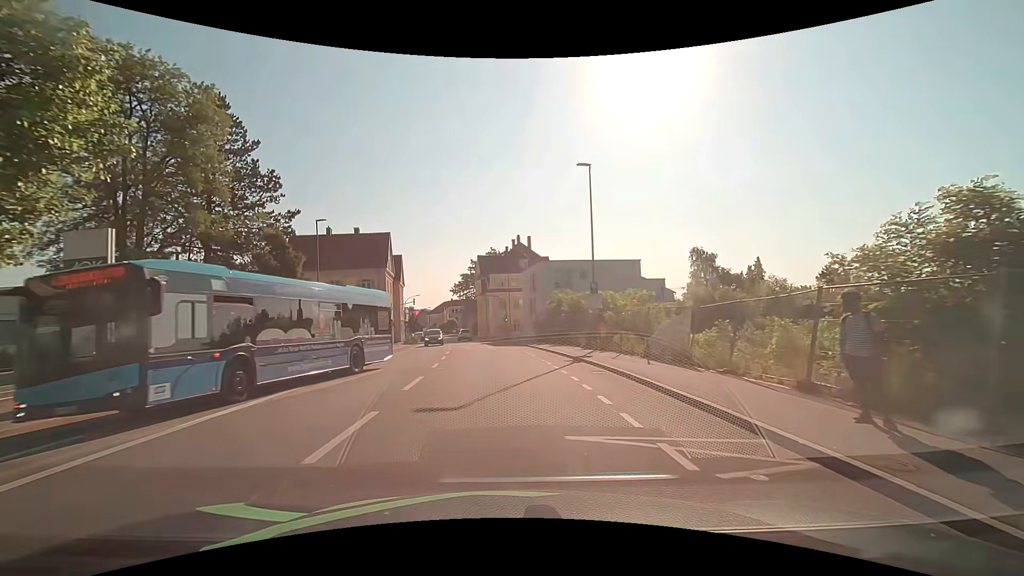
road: tertiary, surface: asphalt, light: Day
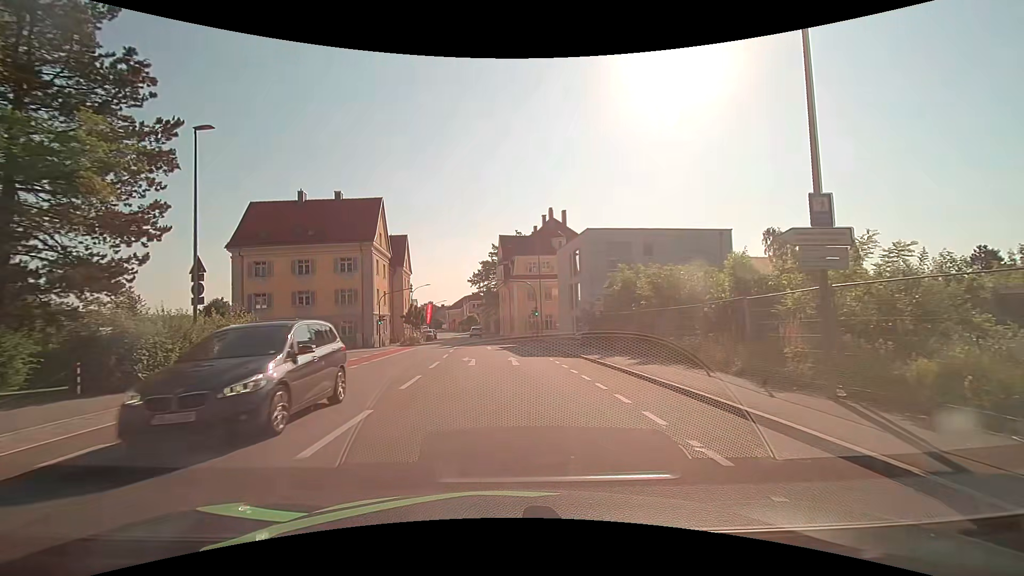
(-0.3, +17.8) m; -2°
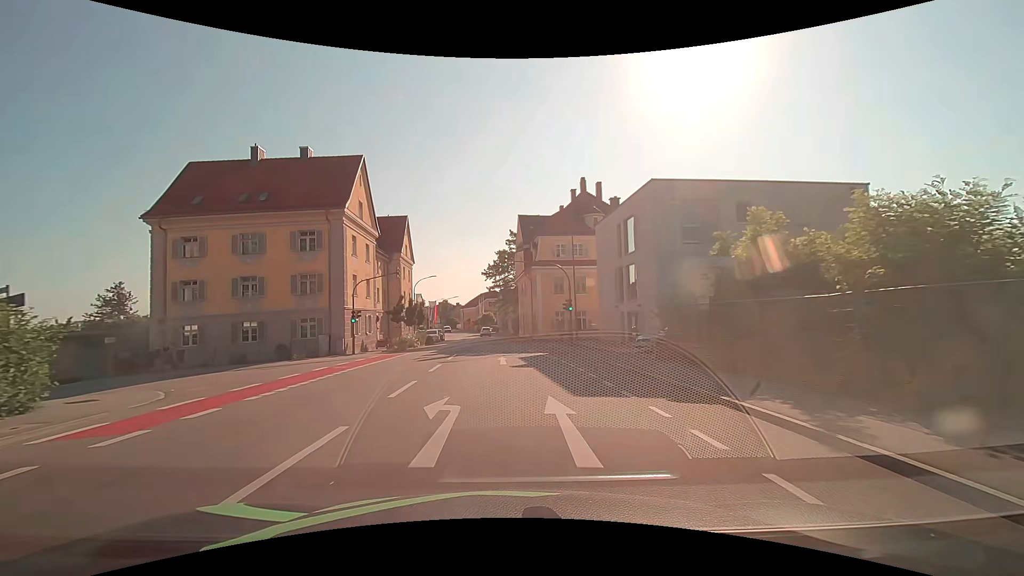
(-0.3, +13.5) m; -2°
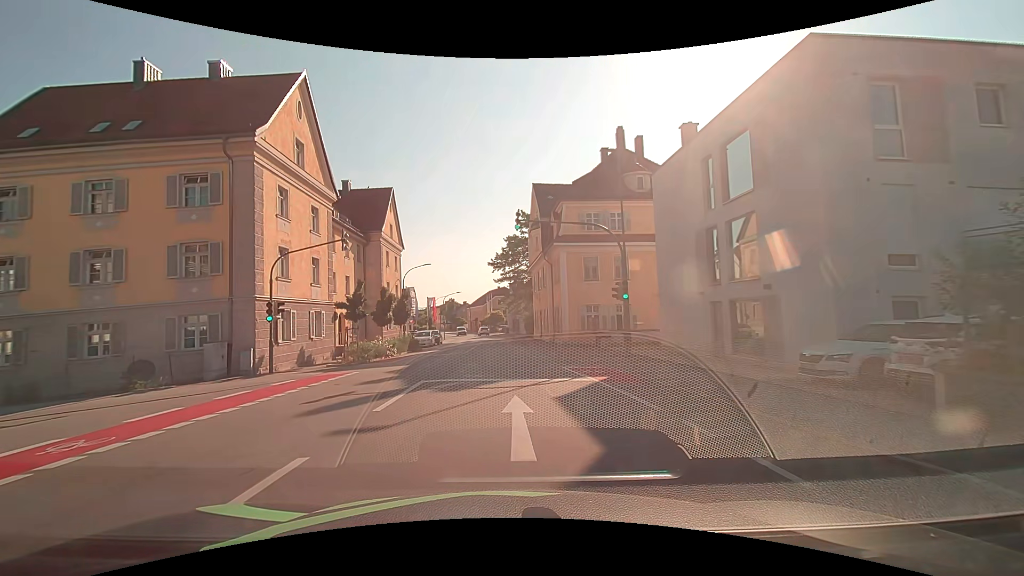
(-0.1, +13.4) m; -1°
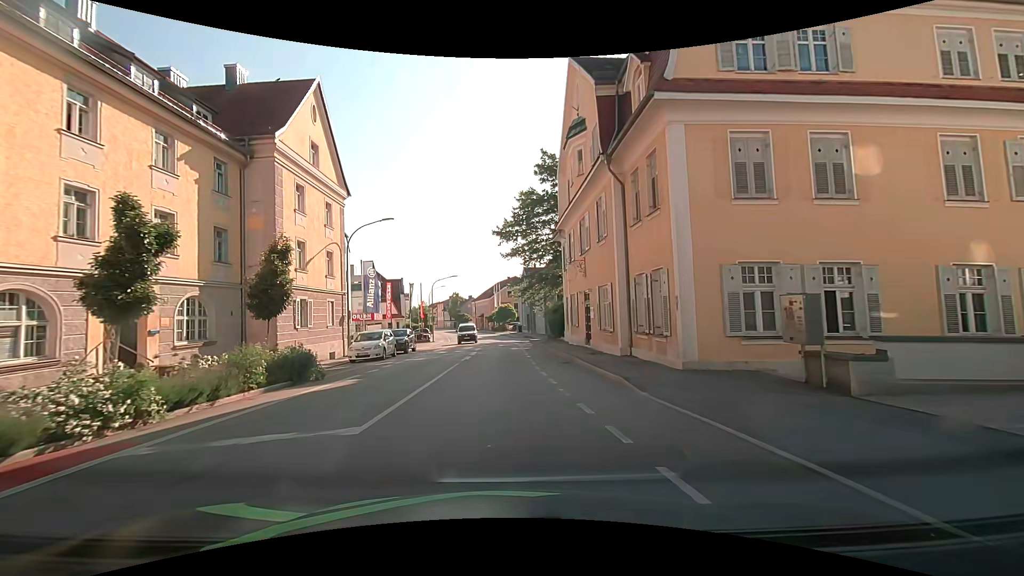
(-0.4, +22.3) m; -1°
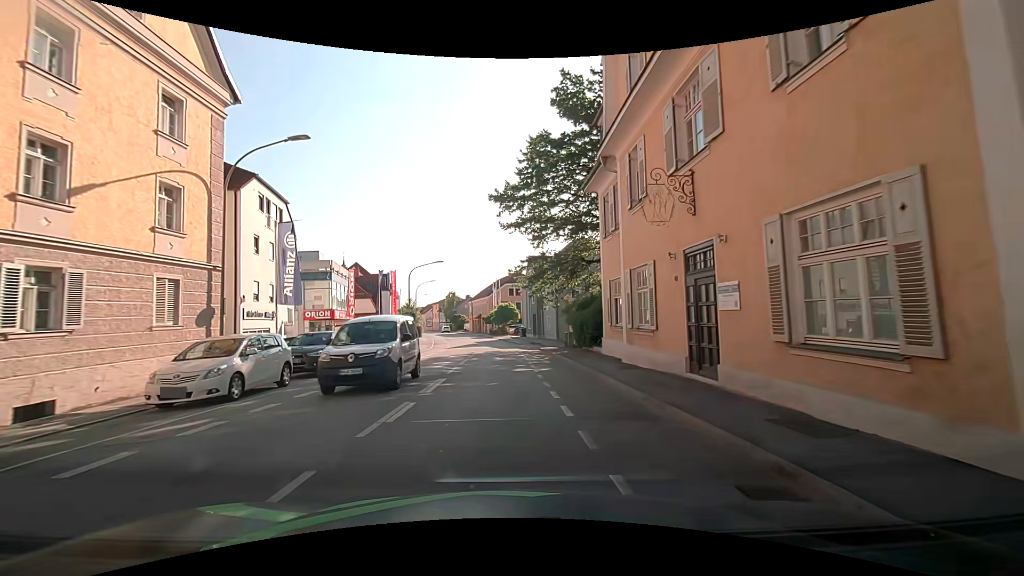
(-0.1, +14.6) m; -1°
